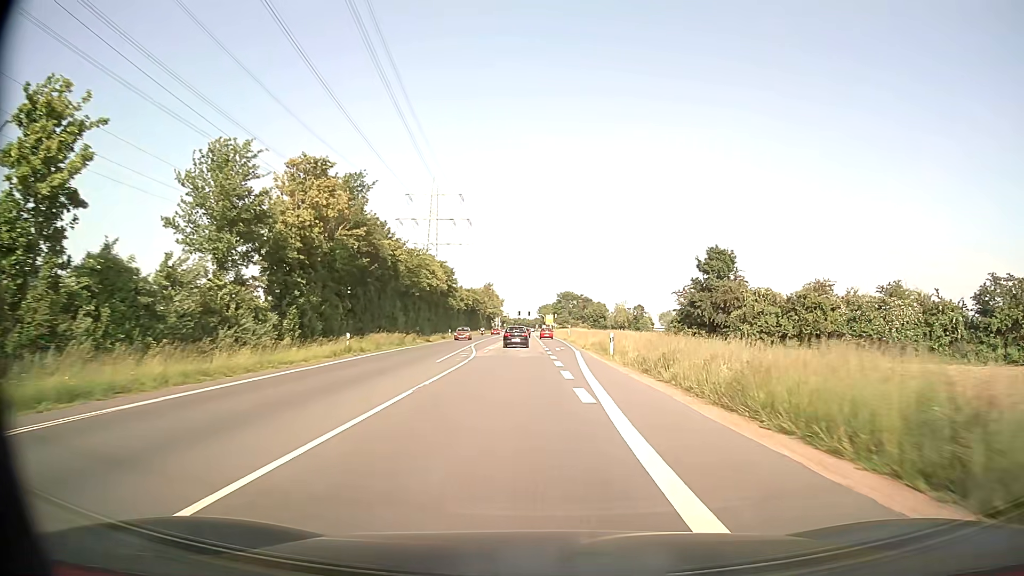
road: secondary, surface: asphalt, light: Day
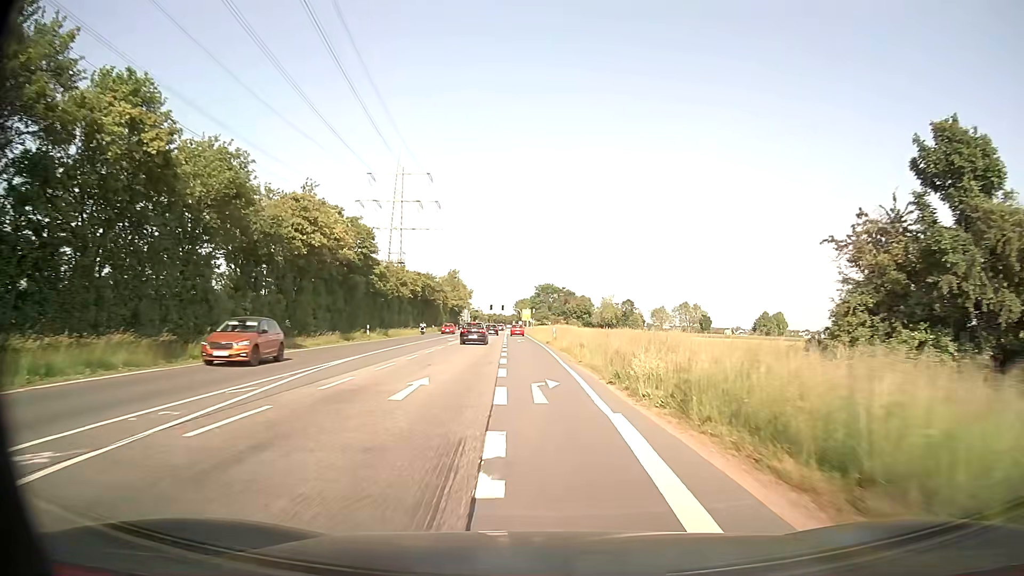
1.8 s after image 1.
(+0.6, +30.7) m; +2°
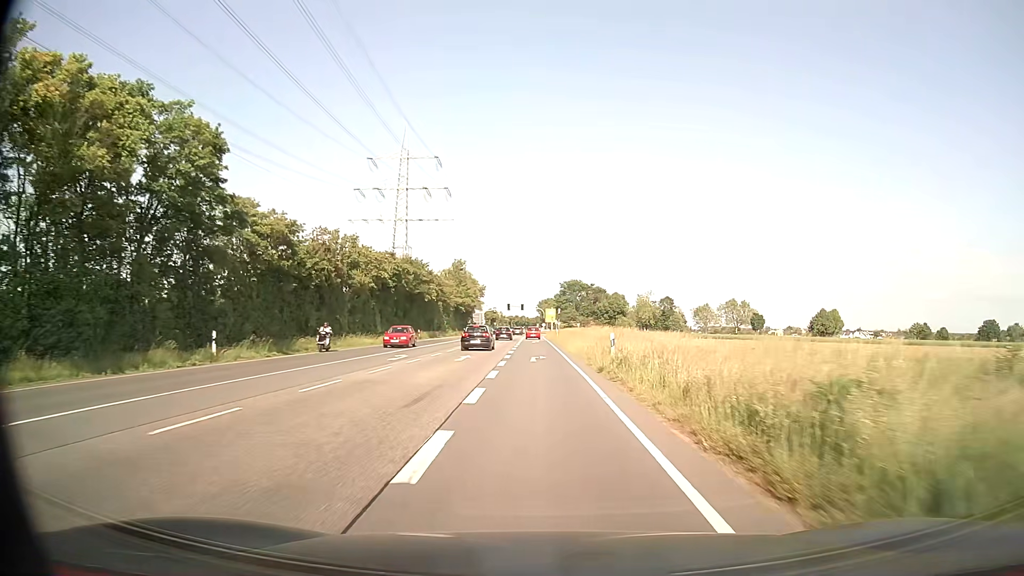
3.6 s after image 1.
(-0.5, +29.8) m; -2°
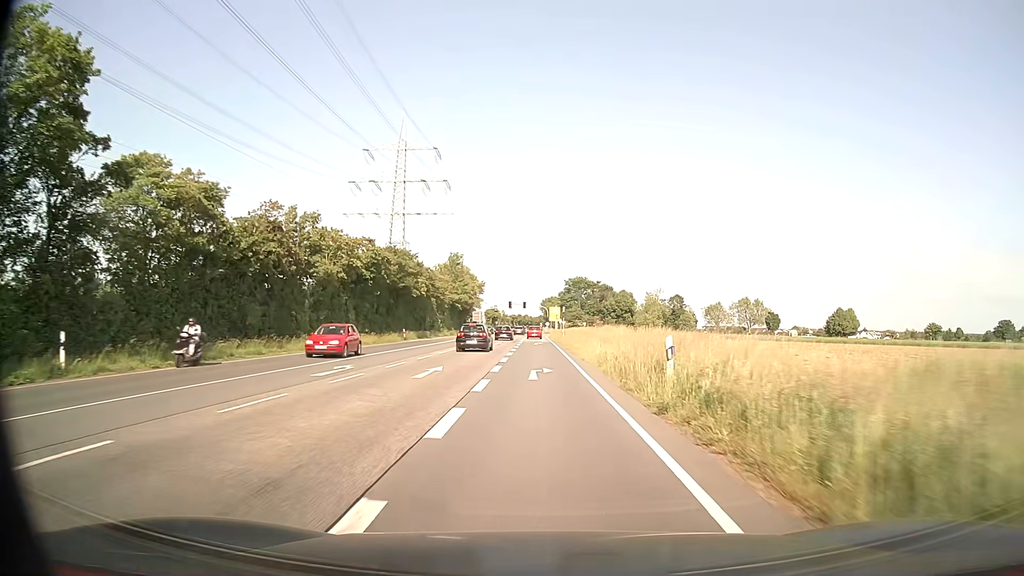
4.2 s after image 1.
(0.0, +9.7) m; 0°
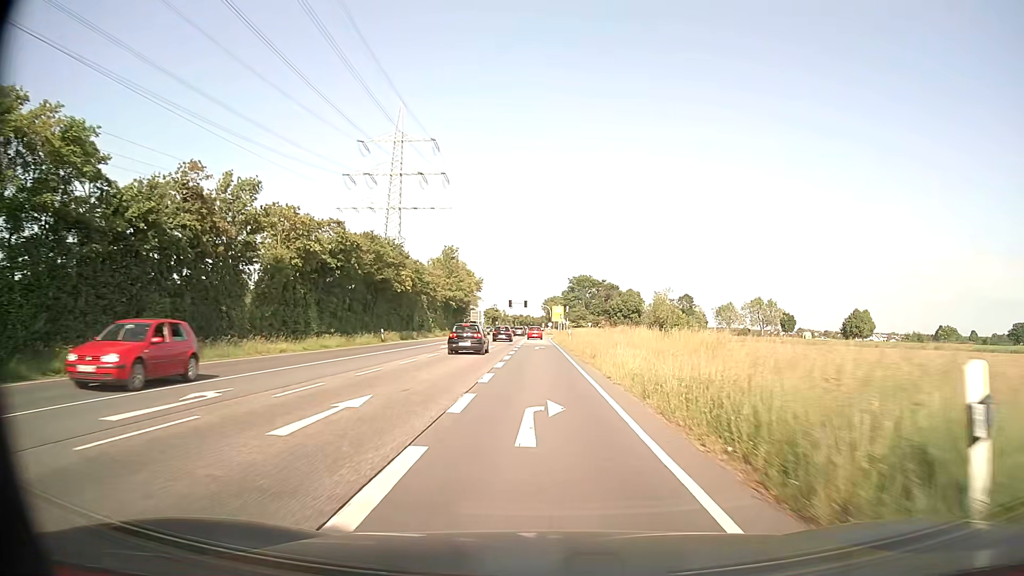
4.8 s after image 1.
(0.0, +9.7) m; 0°
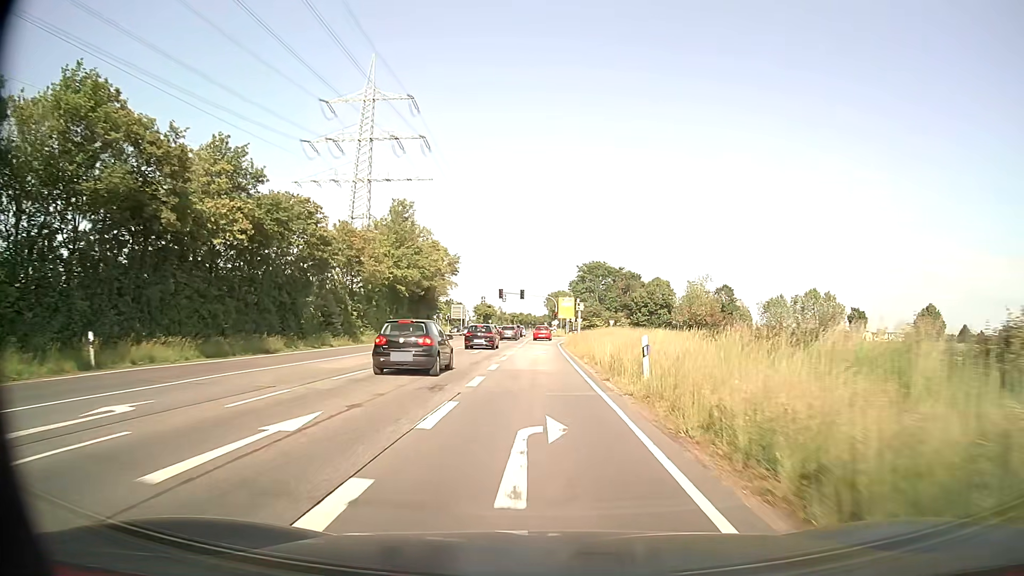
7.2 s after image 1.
(-0.1, +37.6) m; 0°
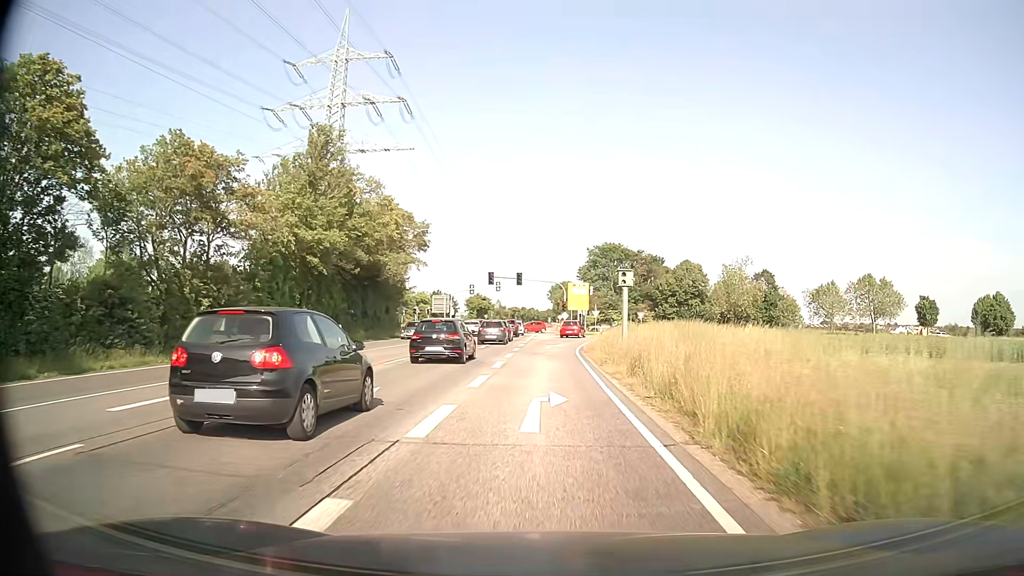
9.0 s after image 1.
(-0.1, +24.4) m; 0°
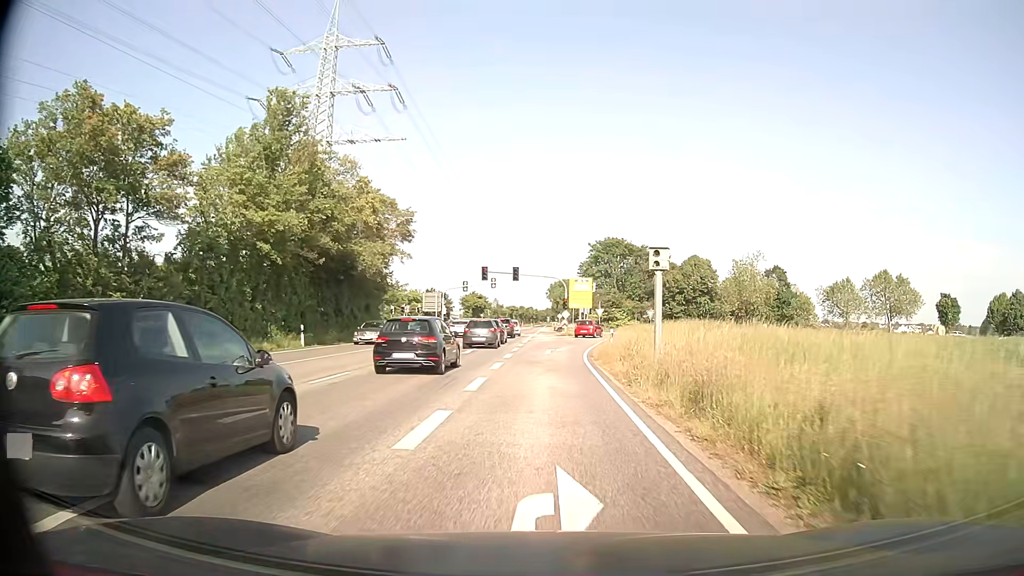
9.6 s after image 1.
(0.0, +6.6) m; 0°
